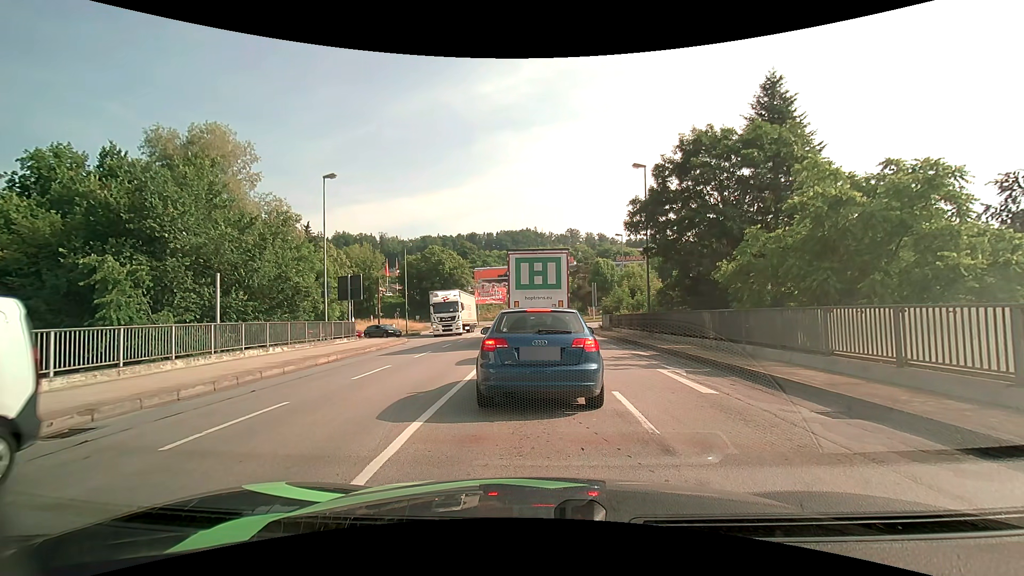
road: primary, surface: asphalt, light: Day
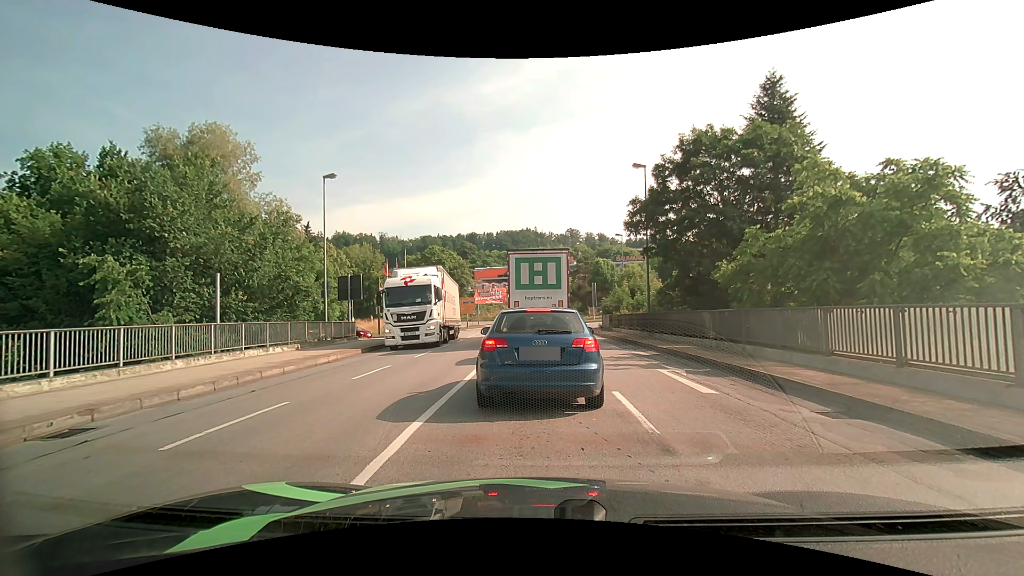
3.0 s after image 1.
(0.0, 0.0) m; 0°
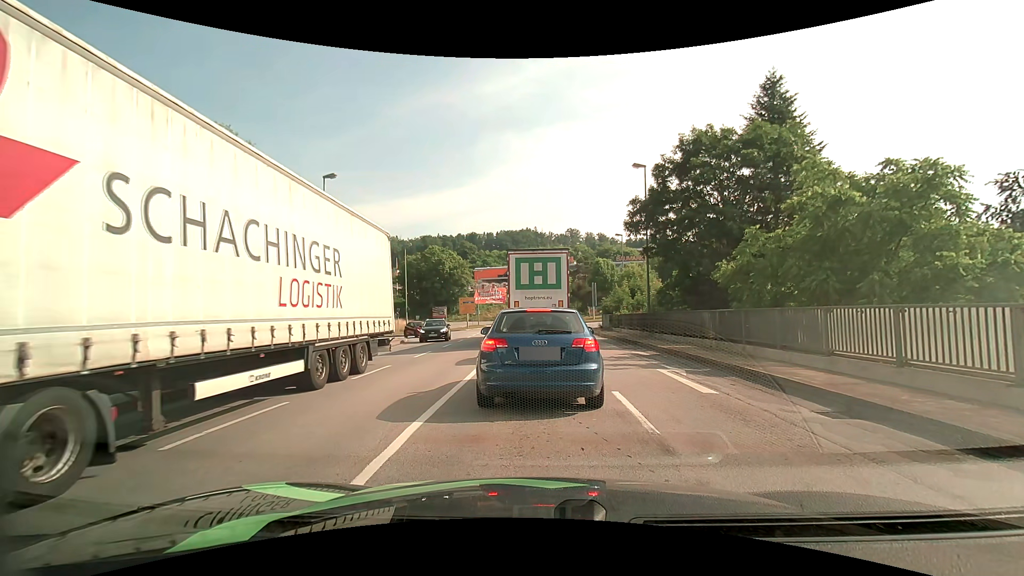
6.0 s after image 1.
(0.0, 0.0) m; 0°
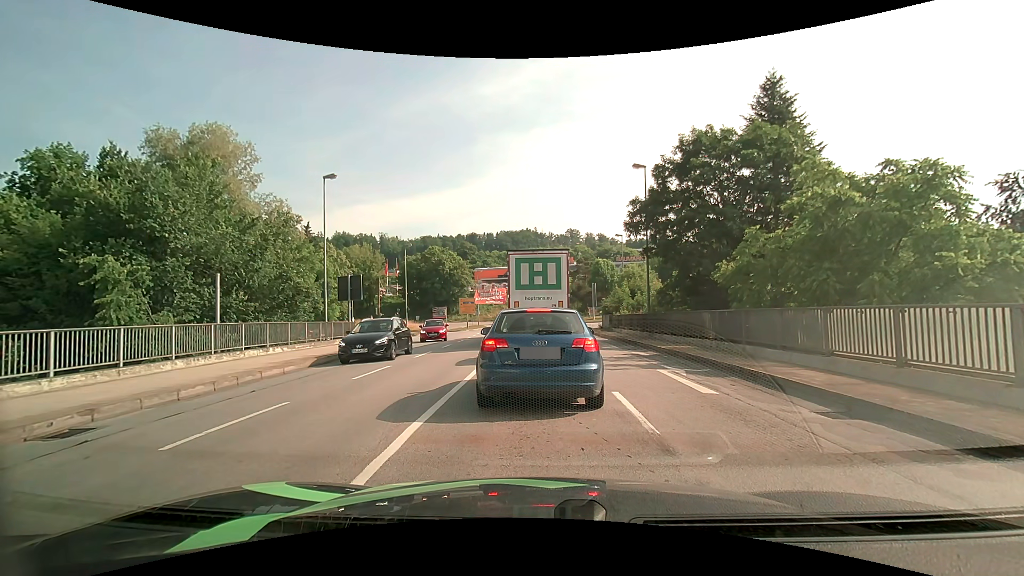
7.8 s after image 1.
(0.0, 0.0) m; 0°
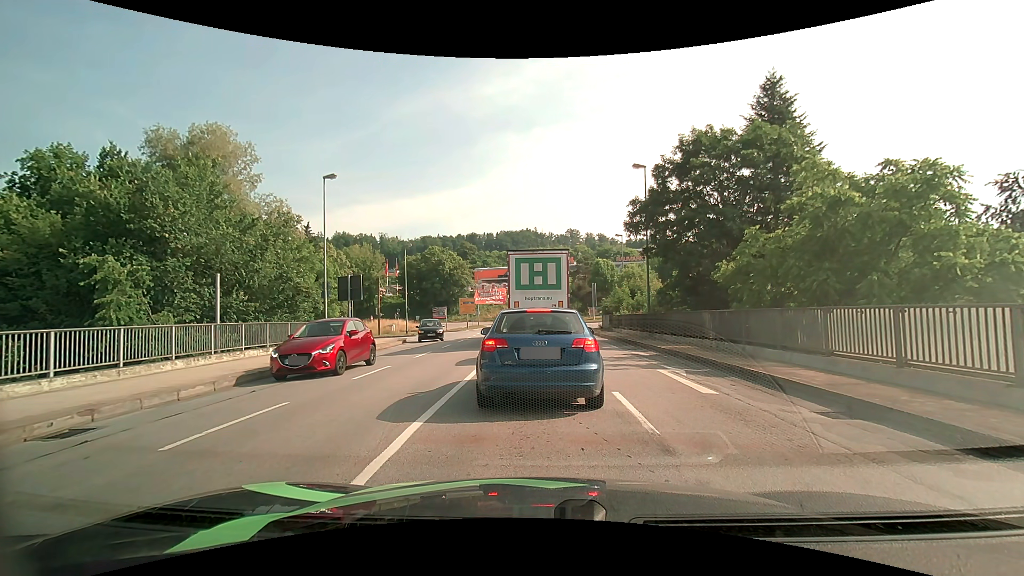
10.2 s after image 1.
(0.0, 0.0) m; 0°
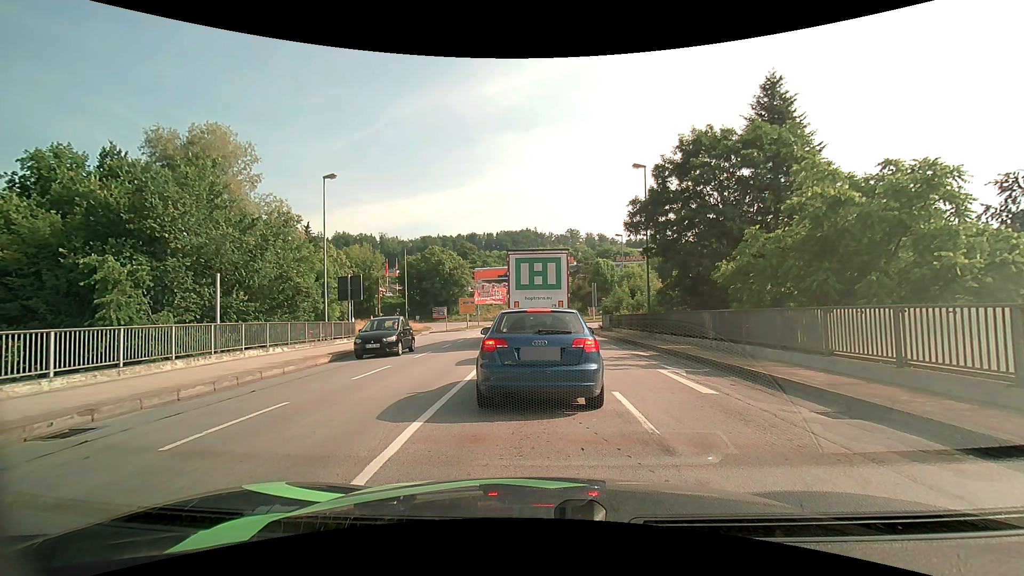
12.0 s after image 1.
(0.0, 0.0) m; 0°
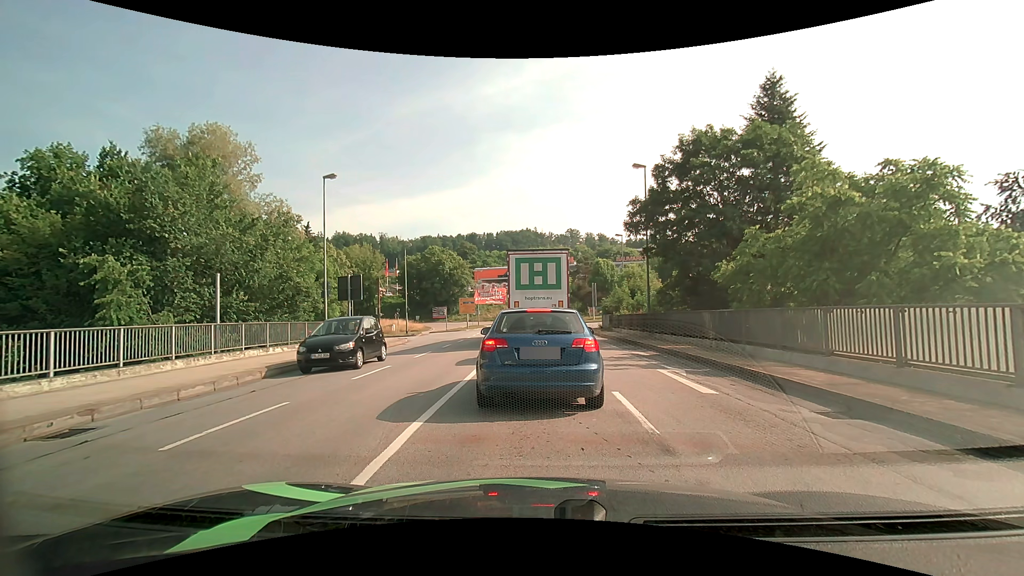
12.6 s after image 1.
(0.0, 0.0) m; 0°
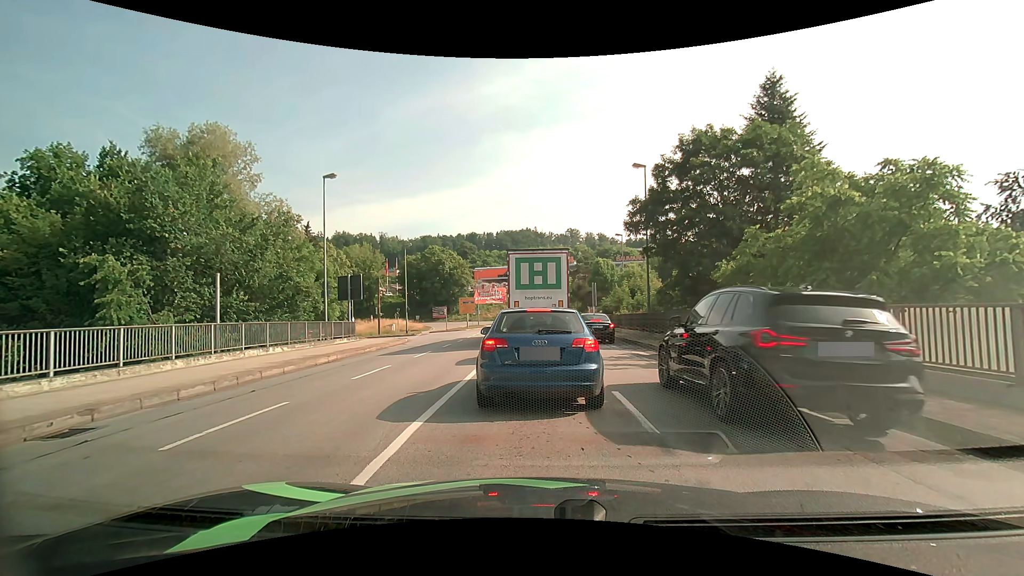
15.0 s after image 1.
(0.0, 0.0) m; 0°
(0, +10) (+1, +20) (+1, +30) (+1, +40) (+1, +50) (0, +60) (-5, +68) (-14, +72) (-24, +73) (-34, +73) m
